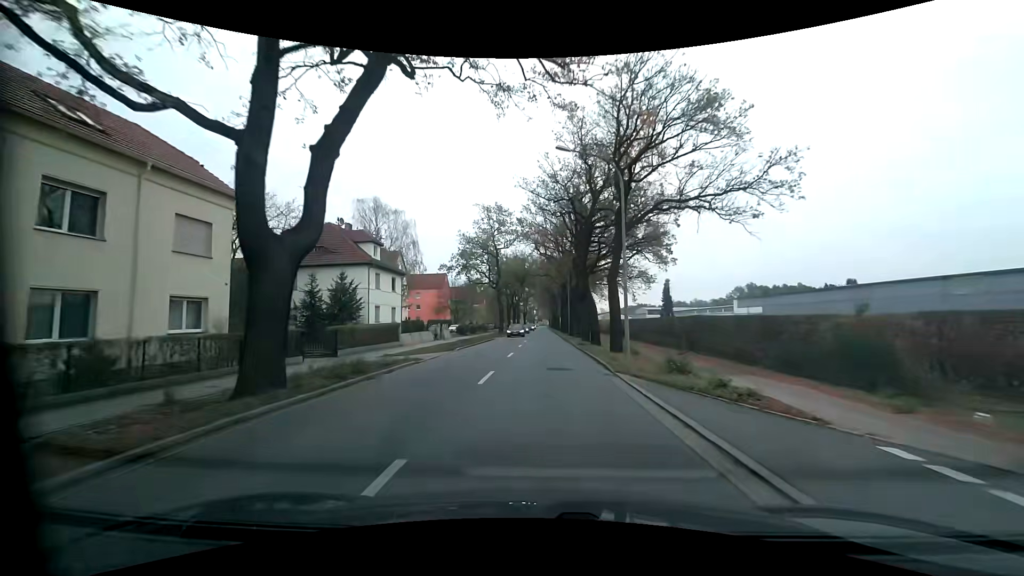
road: primary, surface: asphalt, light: Day
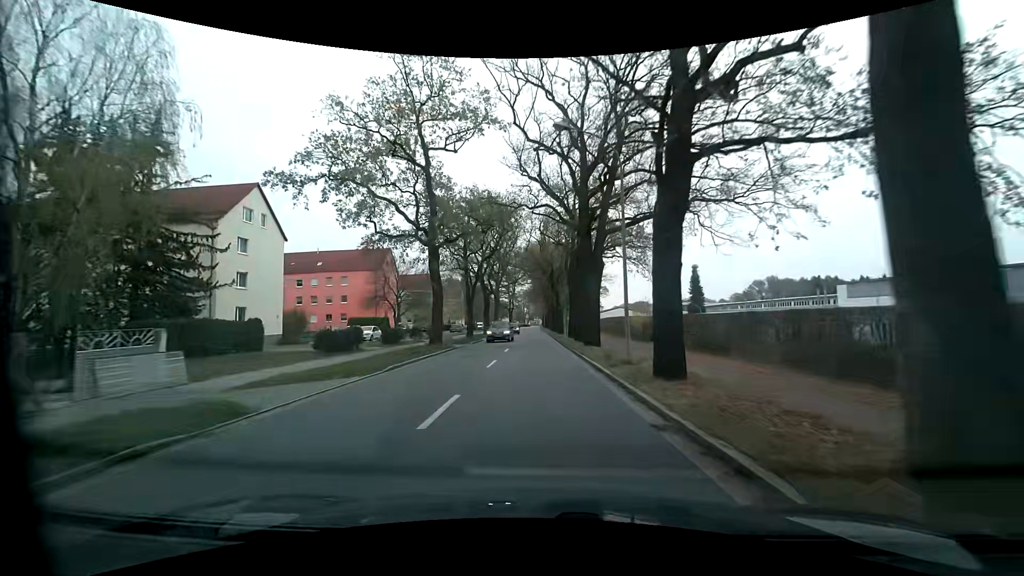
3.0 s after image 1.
(+0.5, +40.8) m; +1°
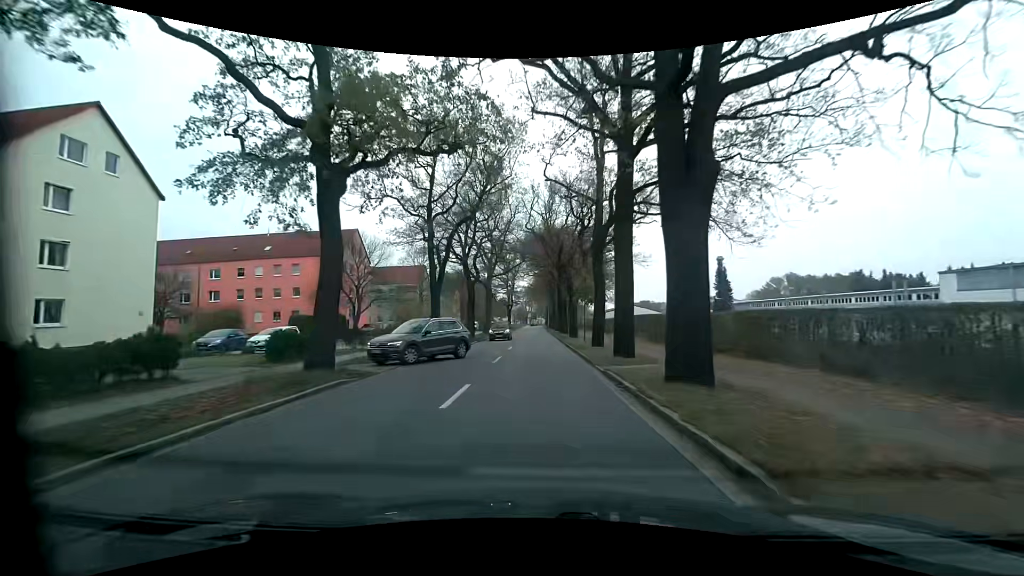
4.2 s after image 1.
(-0.1, +16.5) m; 0°
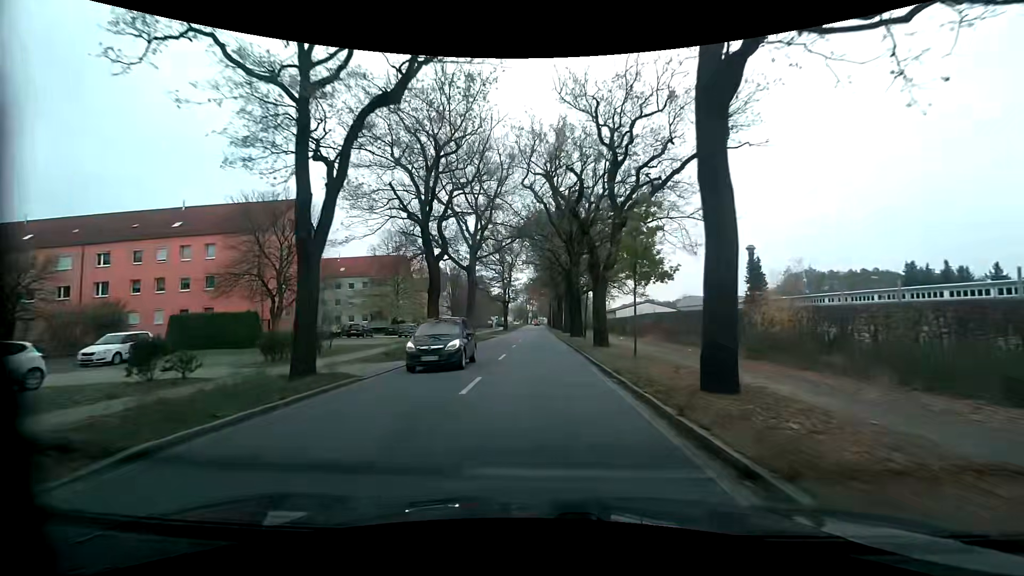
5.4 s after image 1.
(-0.3, +16.6) m; -2°
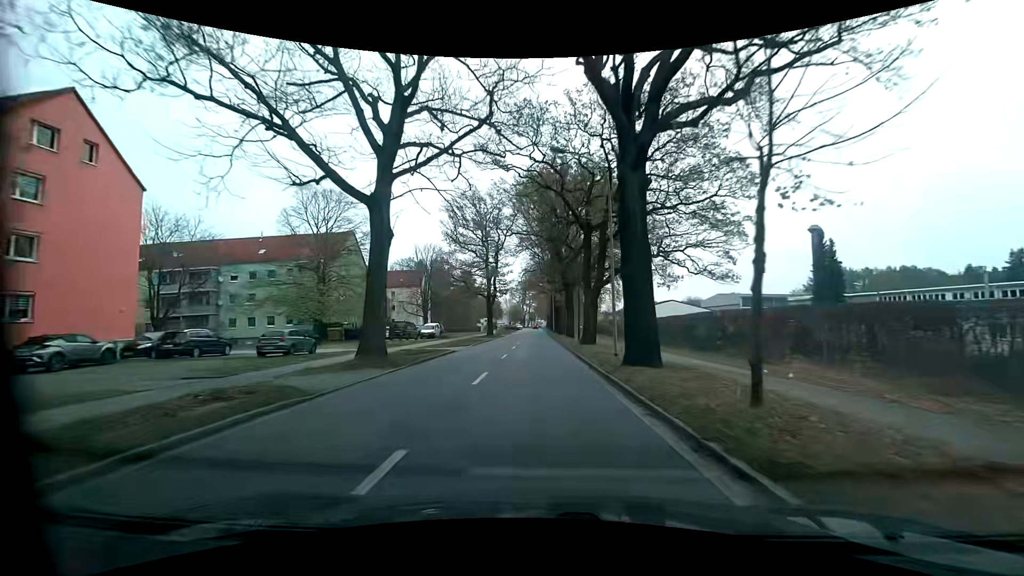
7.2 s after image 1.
(+0.3, +25.1) m; +1°
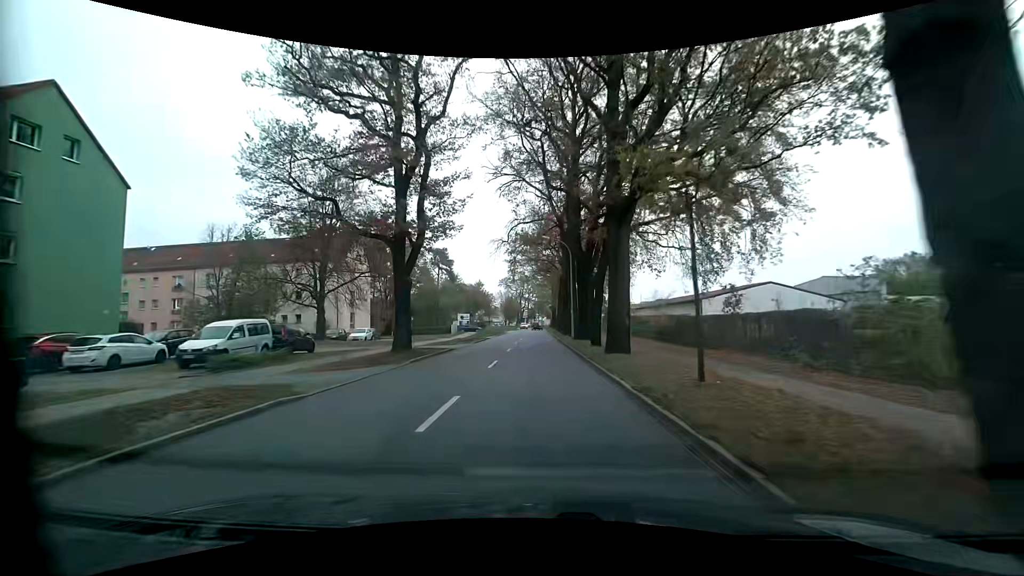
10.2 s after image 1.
(-0.1, +41.3) m; +1°
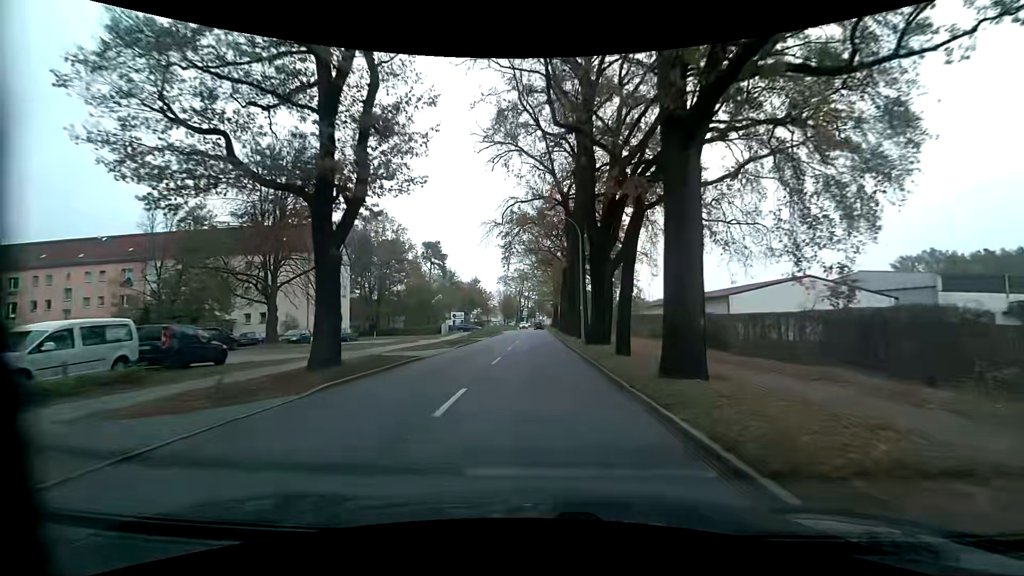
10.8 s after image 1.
(-0.1, +8.1) m; -1°
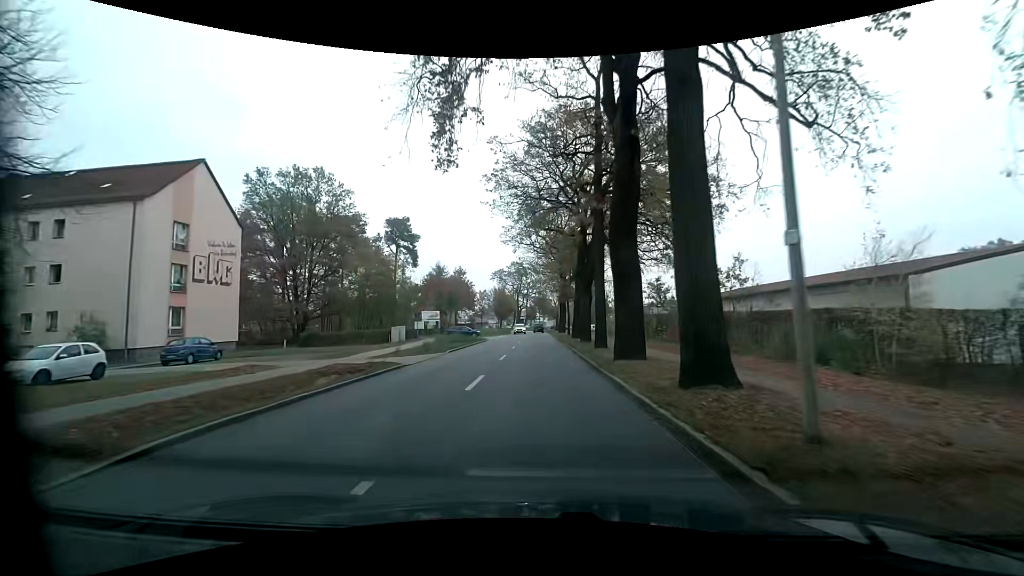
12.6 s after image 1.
(+0.2, +23.9) m; 0°
(0, +10) (0, +20) (0, +30) (0, +40) (0, +50) (0, +60) (0, +70) (0, +80) (0, +90) (0, +100) m
